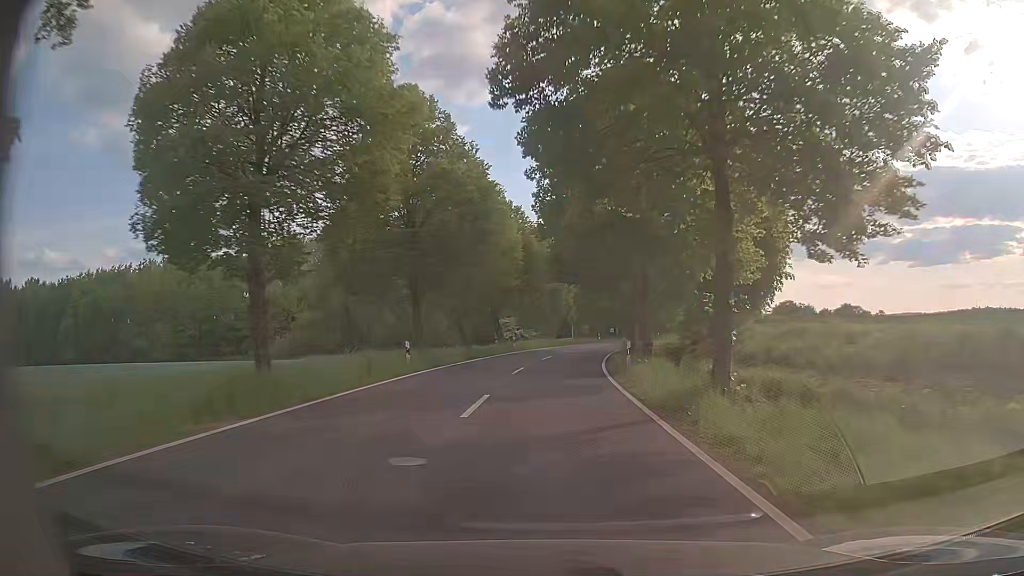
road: tertiary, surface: asphalt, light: Day
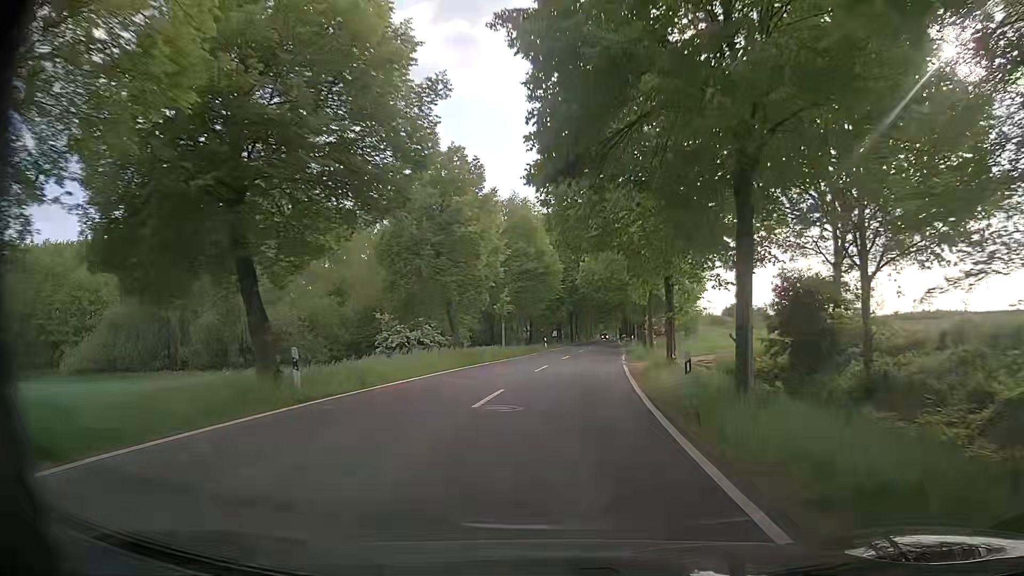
(+1.0, +34.7) m; +6°
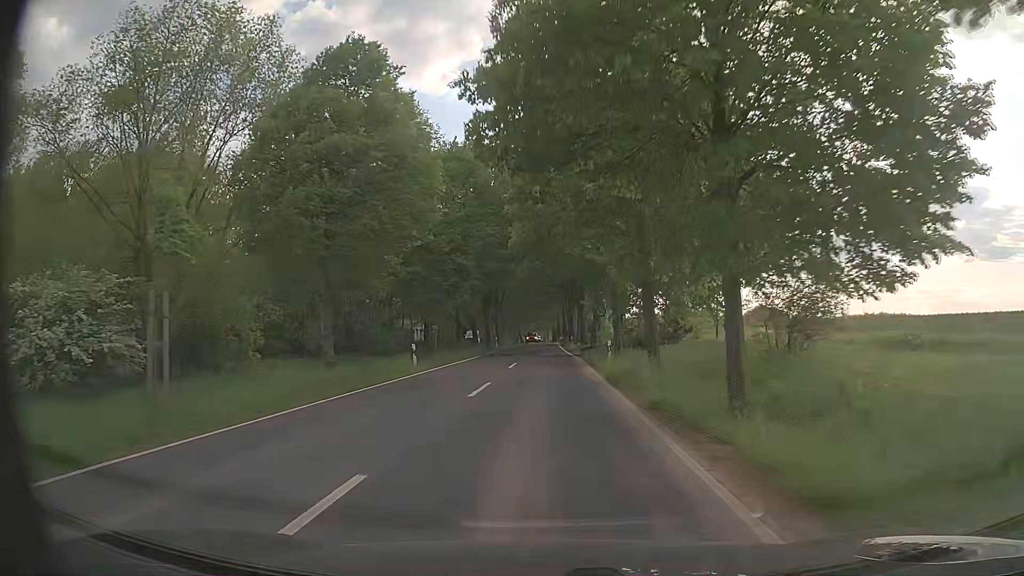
(+2.0, +33.7) m; +6°
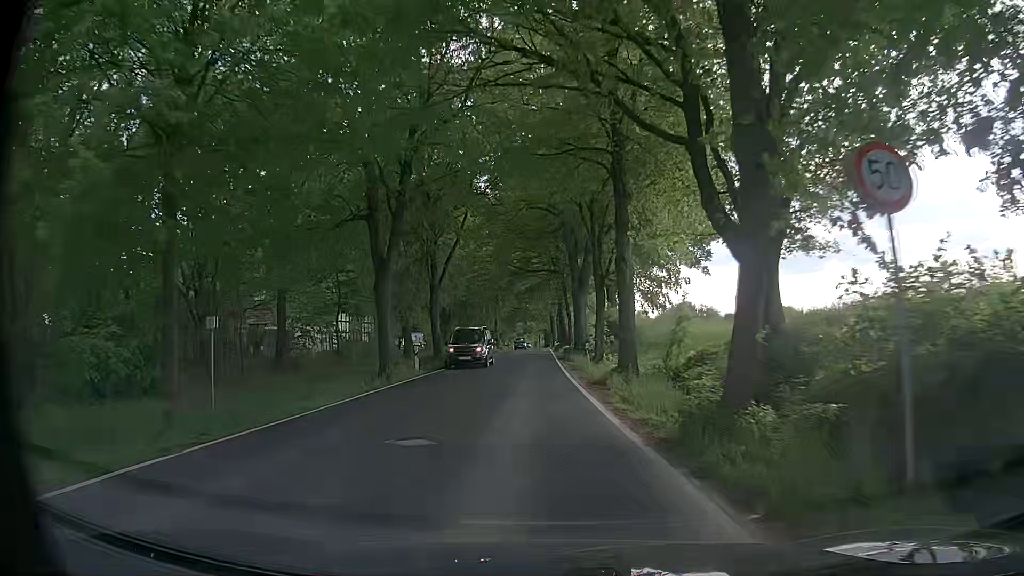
(+0.2, +33.2) m; 0°
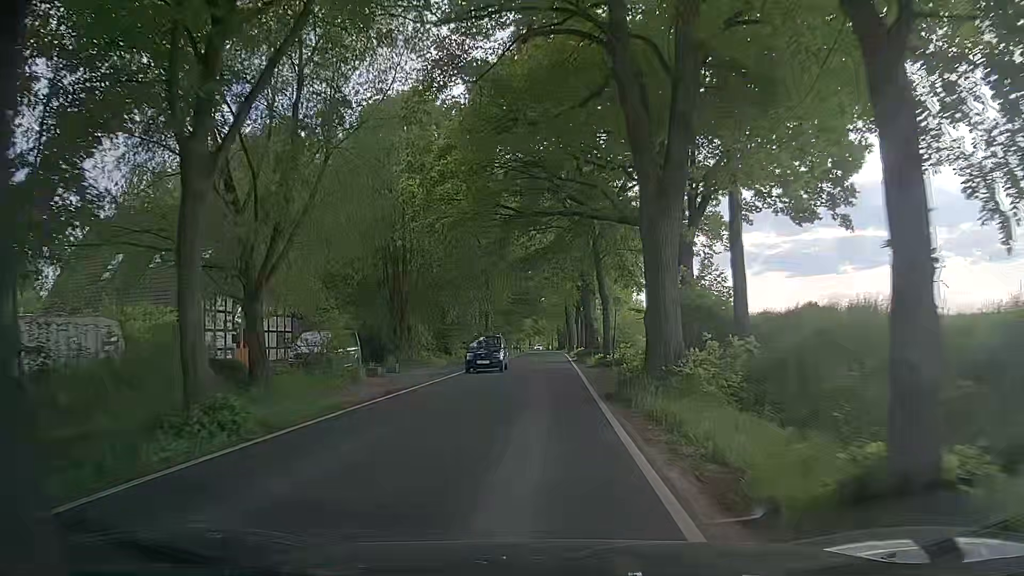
(-0.1, +25.2) m; -1°
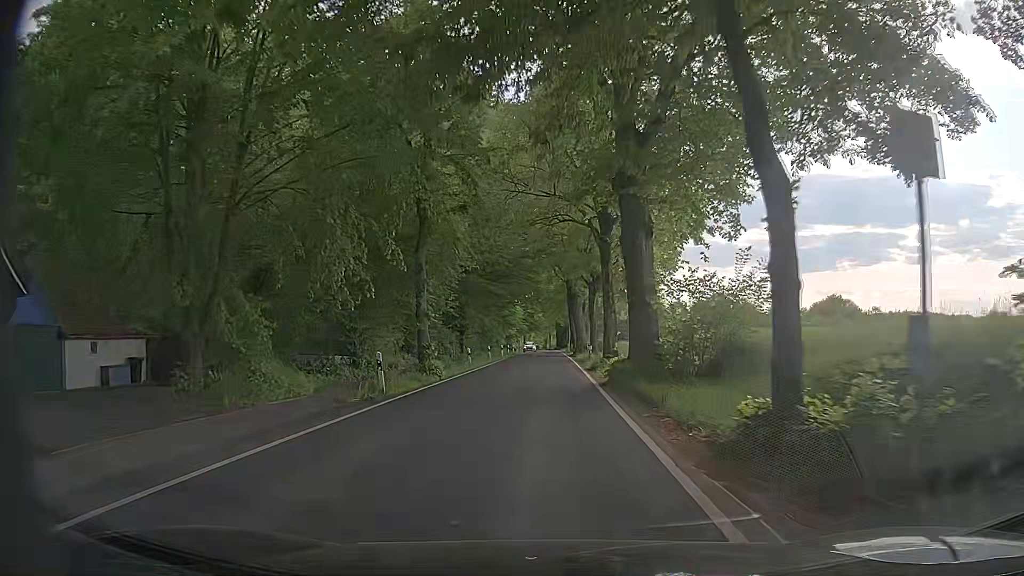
(+0.1, +25.4) m; 0°
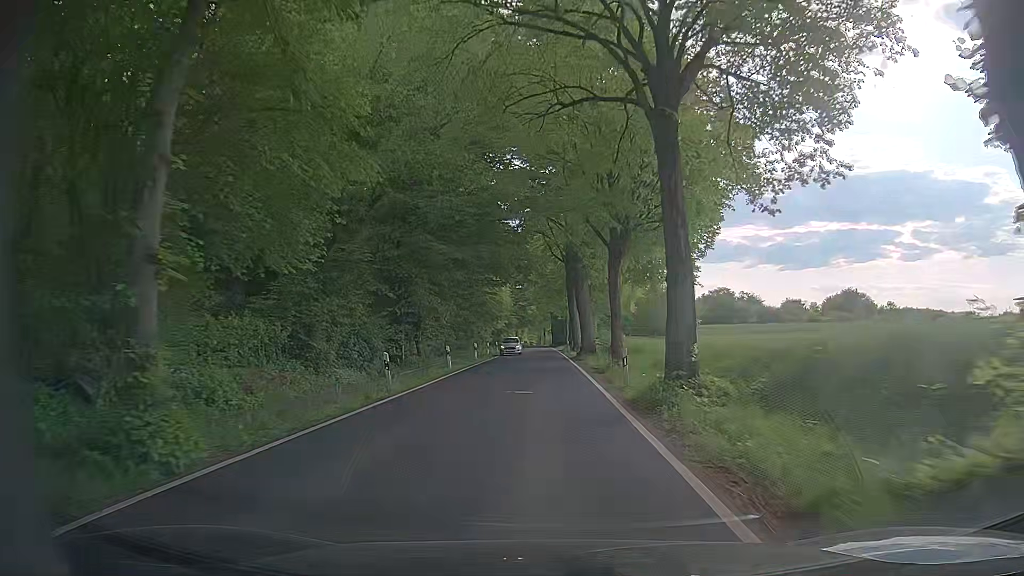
(+0.2, +17.2) m; +1°
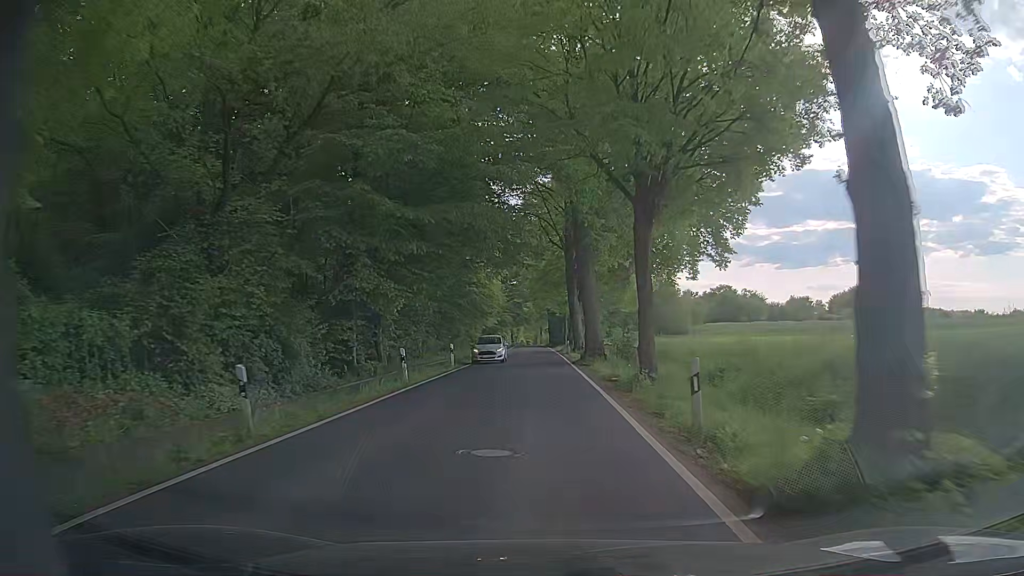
(-0.1, +8.7) m; 0°
(0, +10) (0, +20) (0, +30) (0, +40) (0, +50) (0, +60) (0, +70) (0, +80) (0, +90) (0, +100) m
